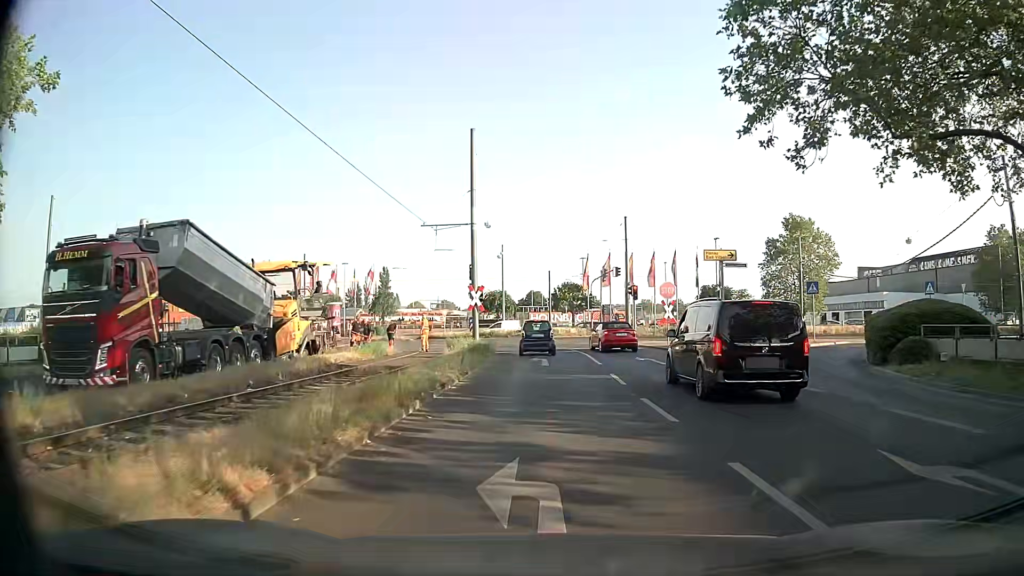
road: secondary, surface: asphalt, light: Day
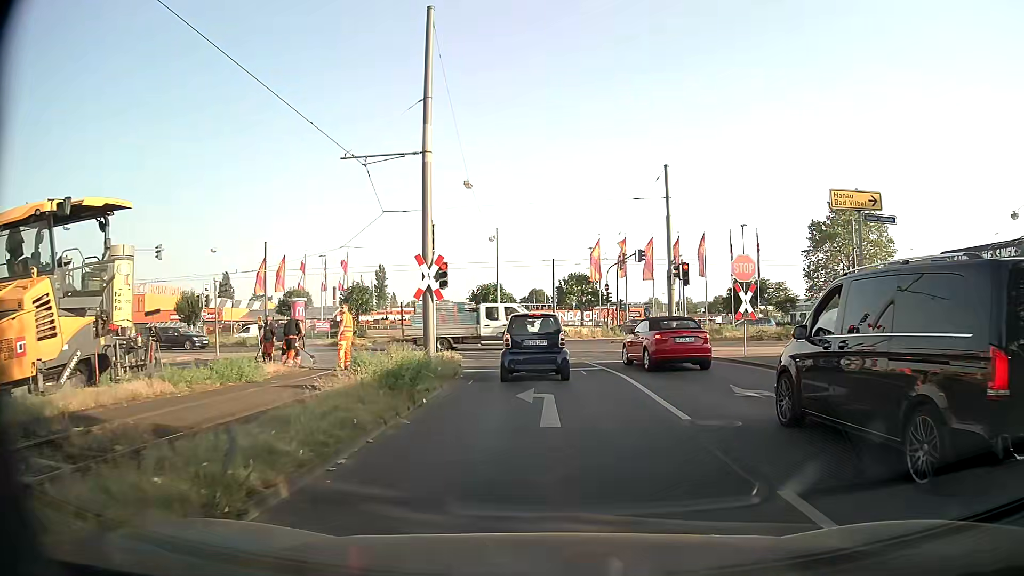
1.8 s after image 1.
(0.0, +13.2) m; 0°
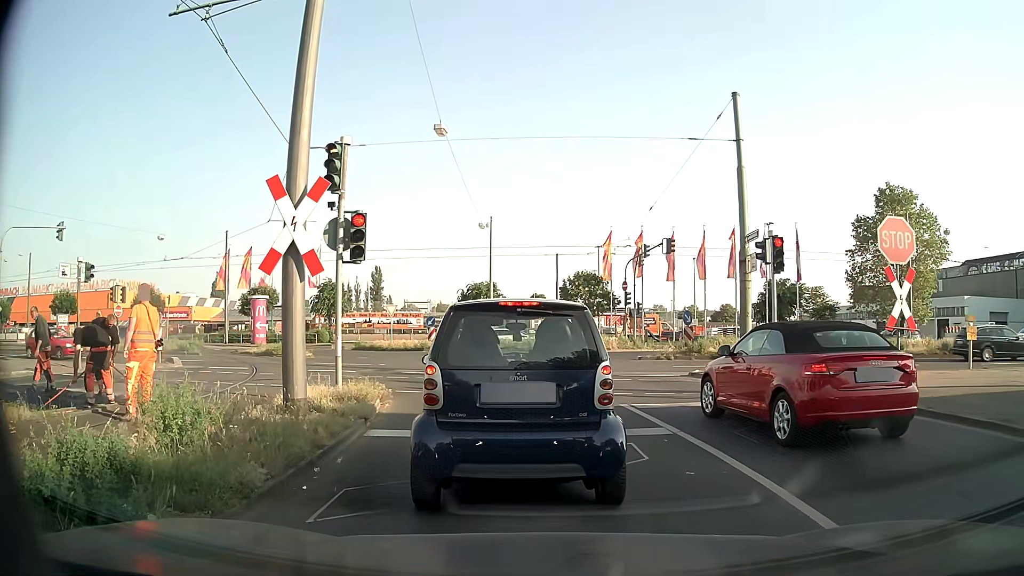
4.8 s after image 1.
(0.0, +9.7) m; +2°
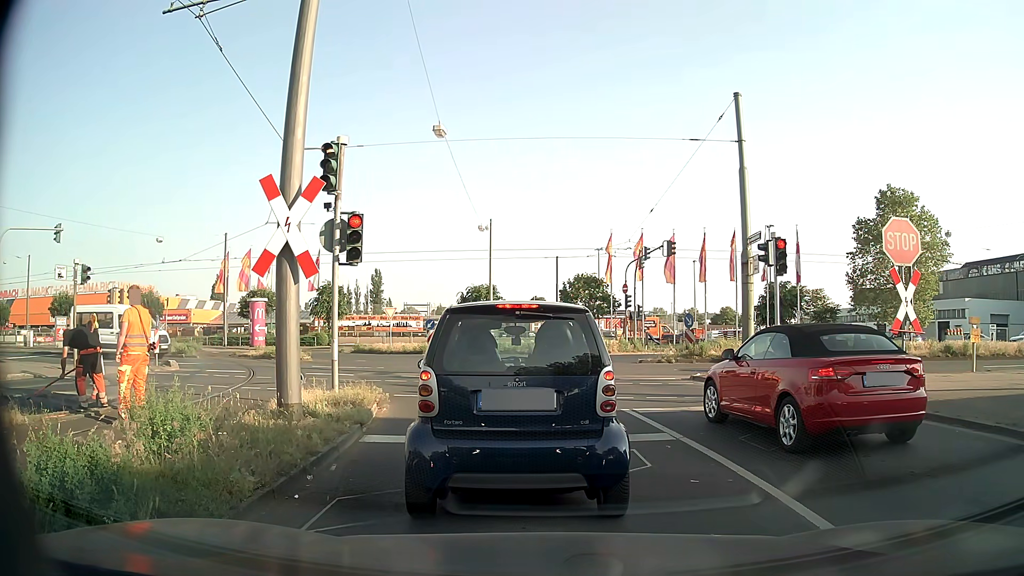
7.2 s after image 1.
(0.0, +0.3) m; 0°
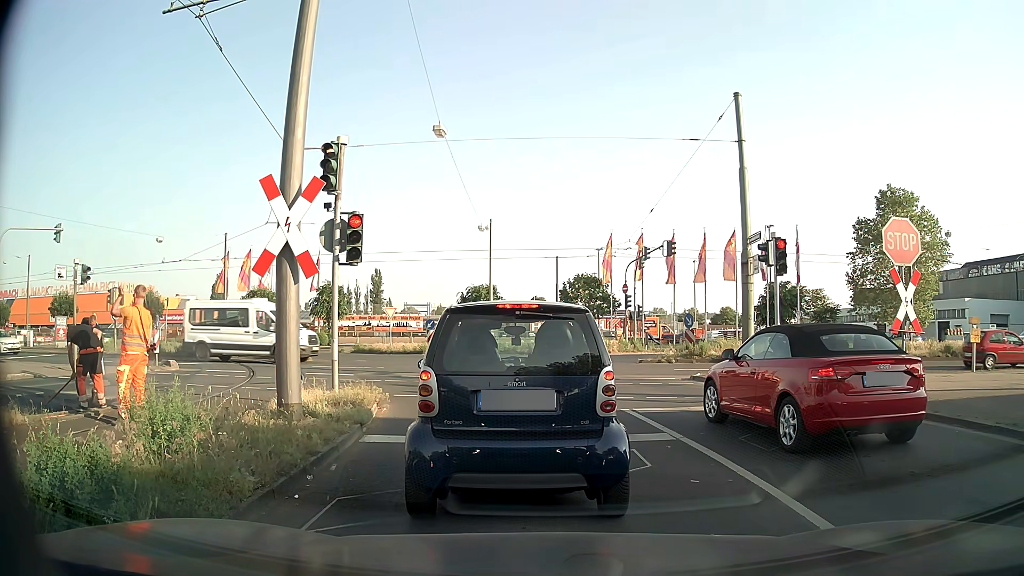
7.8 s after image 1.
(0.0, 0.0) m; 0°
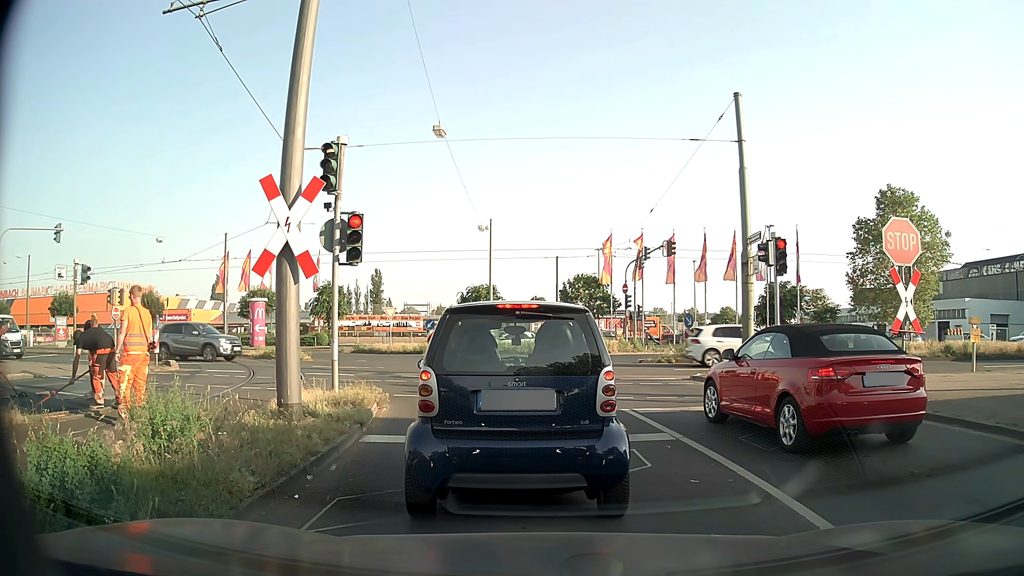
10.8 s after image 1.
(0.0, 0.0) m; 0°
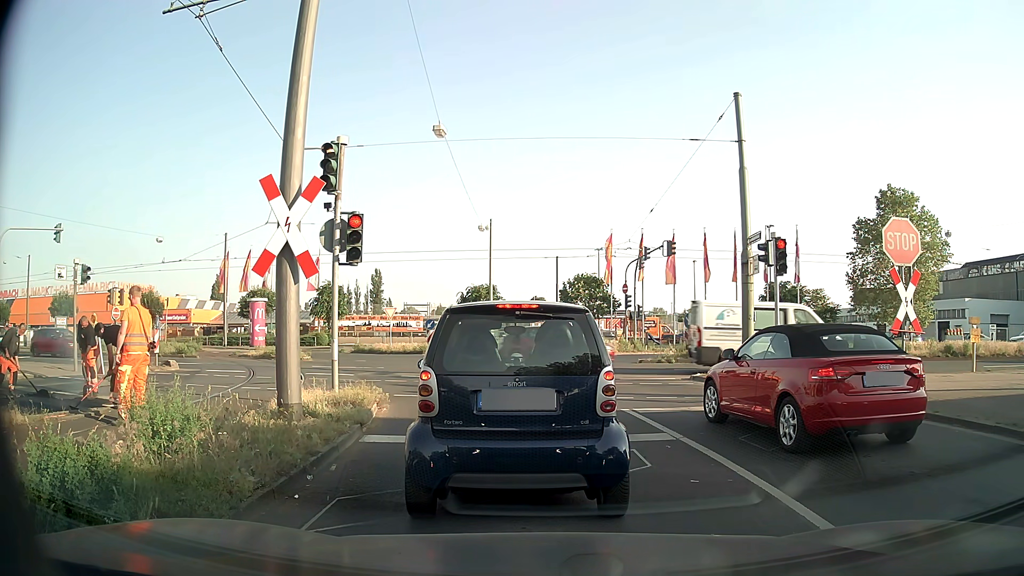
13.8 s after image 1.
(0.0, 0.0) m; 0°
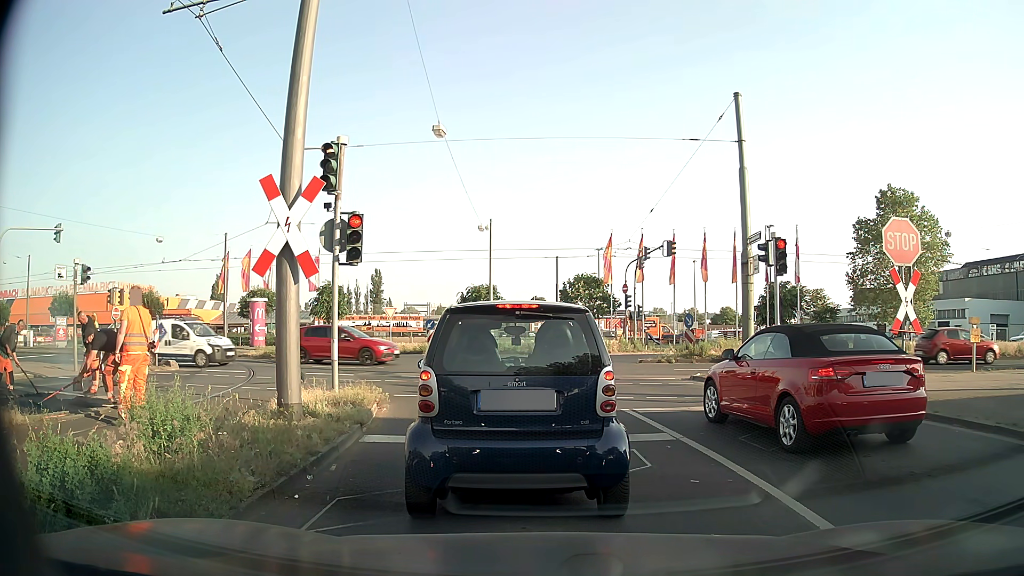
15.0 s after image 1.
(0.0, 0.0) m; 0°
